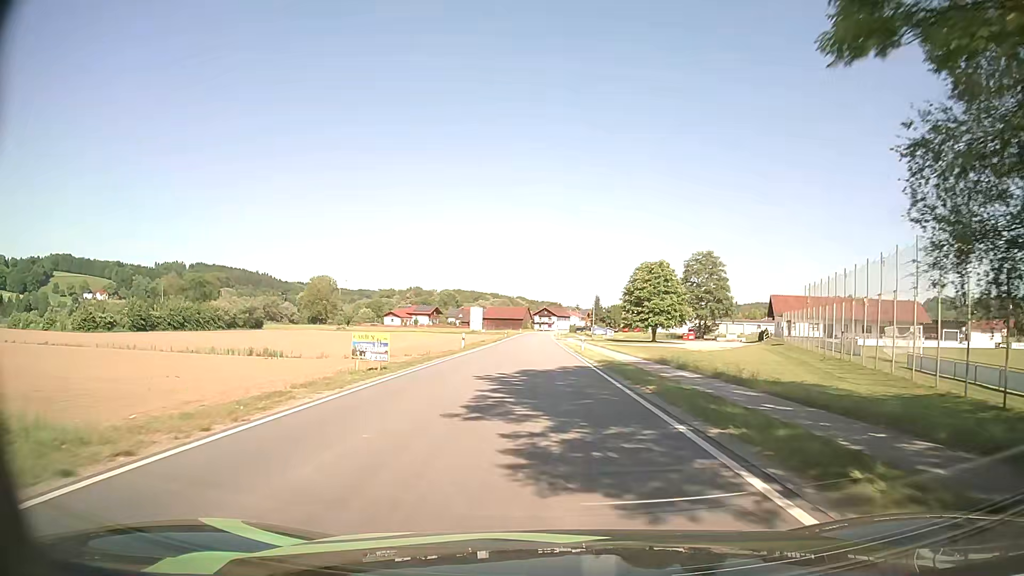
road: secondary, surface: asphalt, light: Day
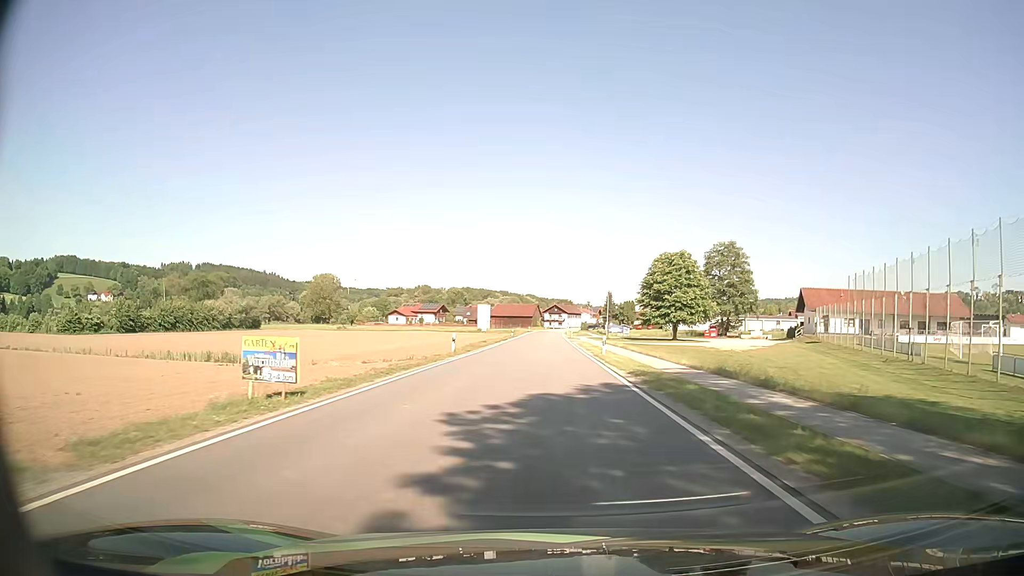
(-0.1, +8.6) m; -1°
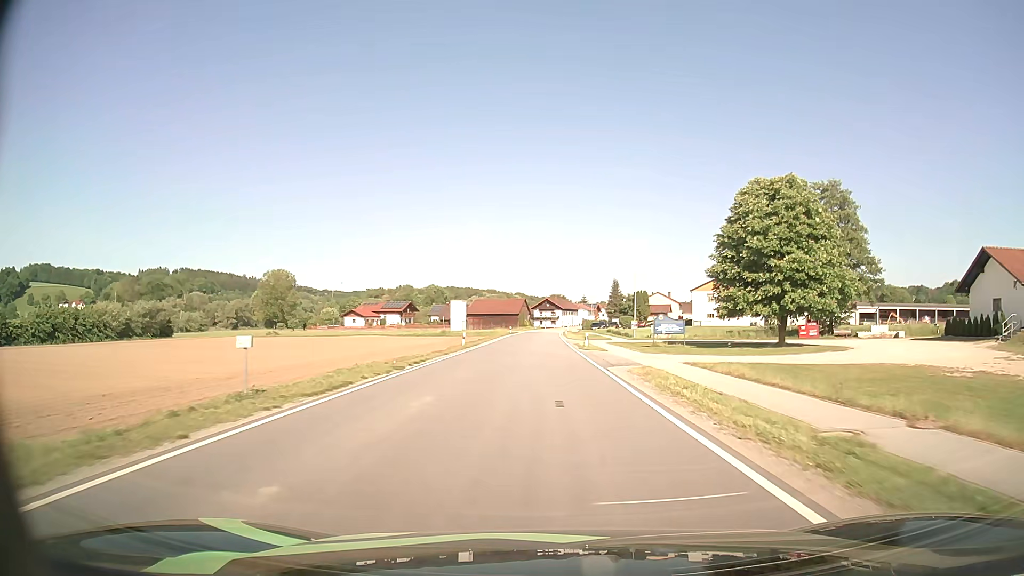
(+0.3, +43.9) m; +1°
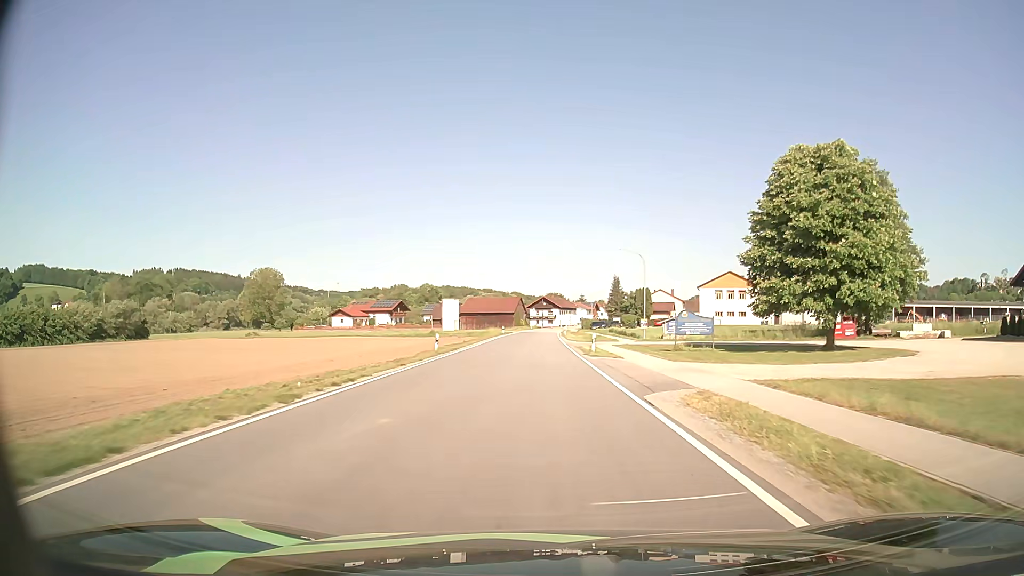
(0.0, +9.1) m; 0°
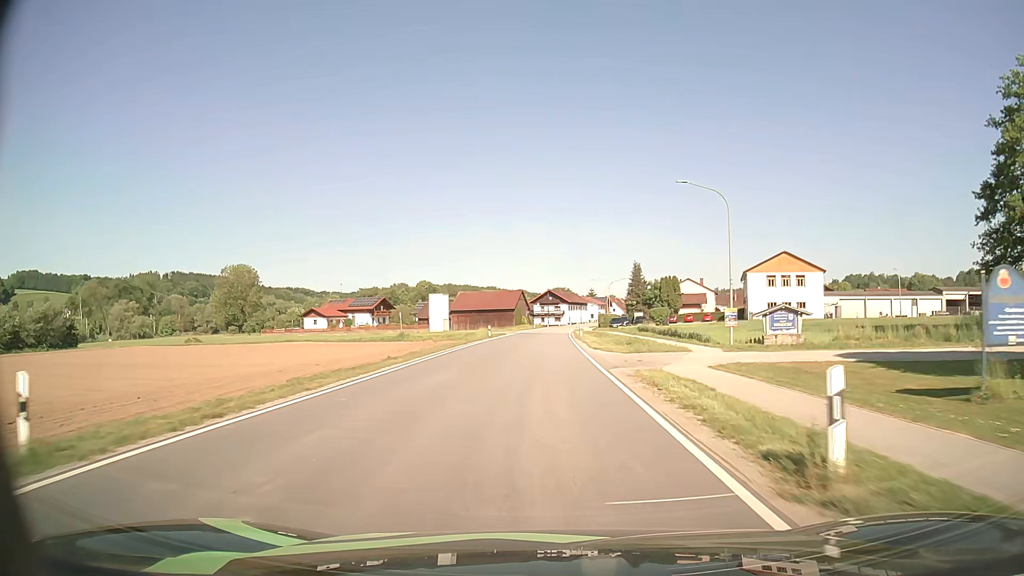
(-0.1, +27.0) m; 0°
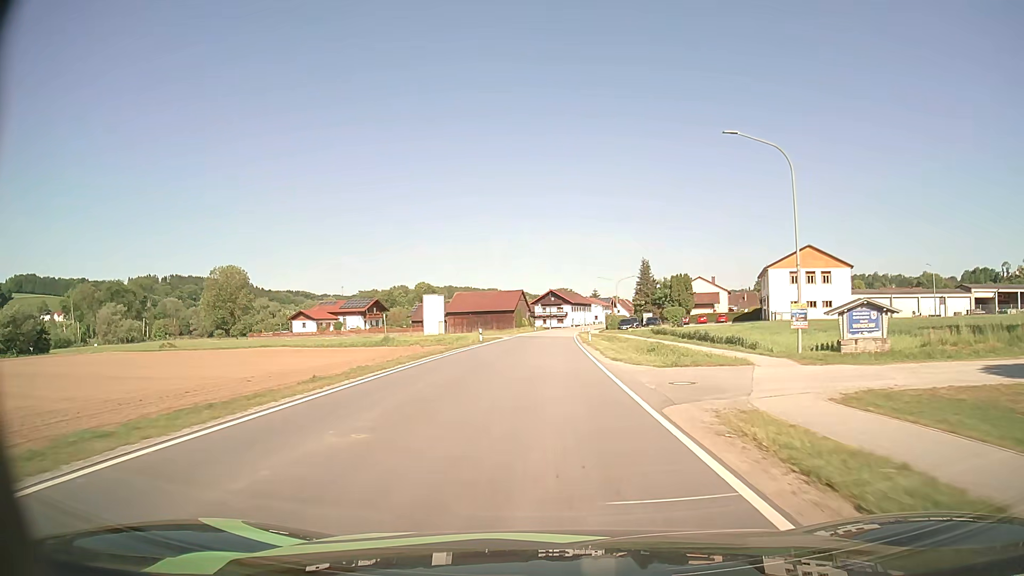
(0.0, +9.0) m; 0°
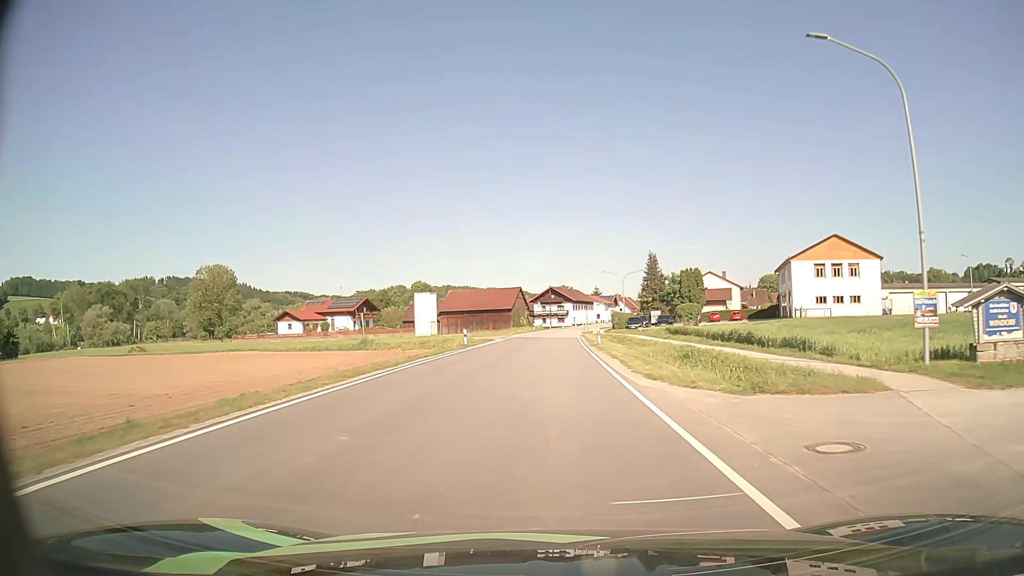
(0.0, +8.8) m; 0°
